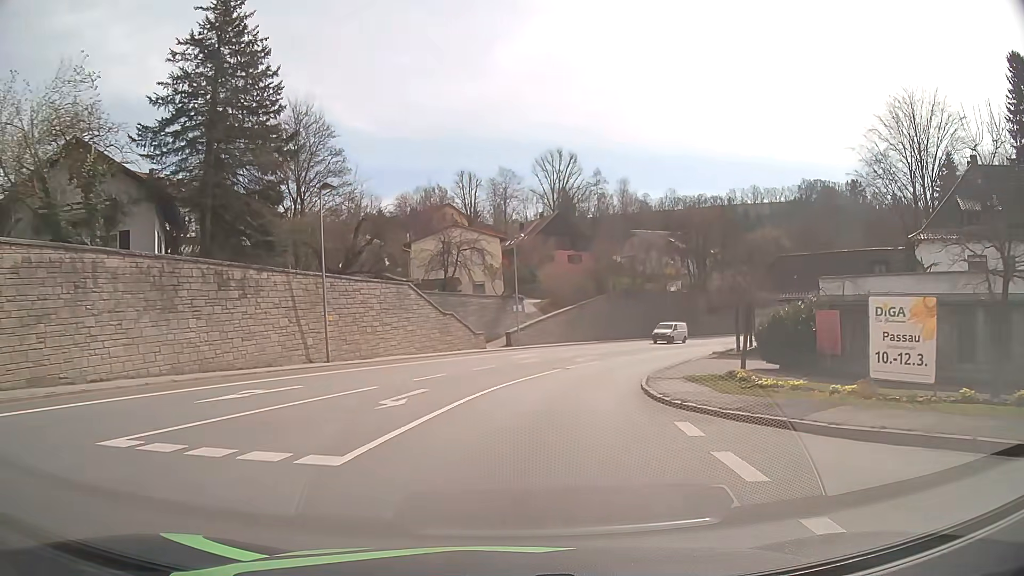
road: primary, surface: asphalt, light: Day
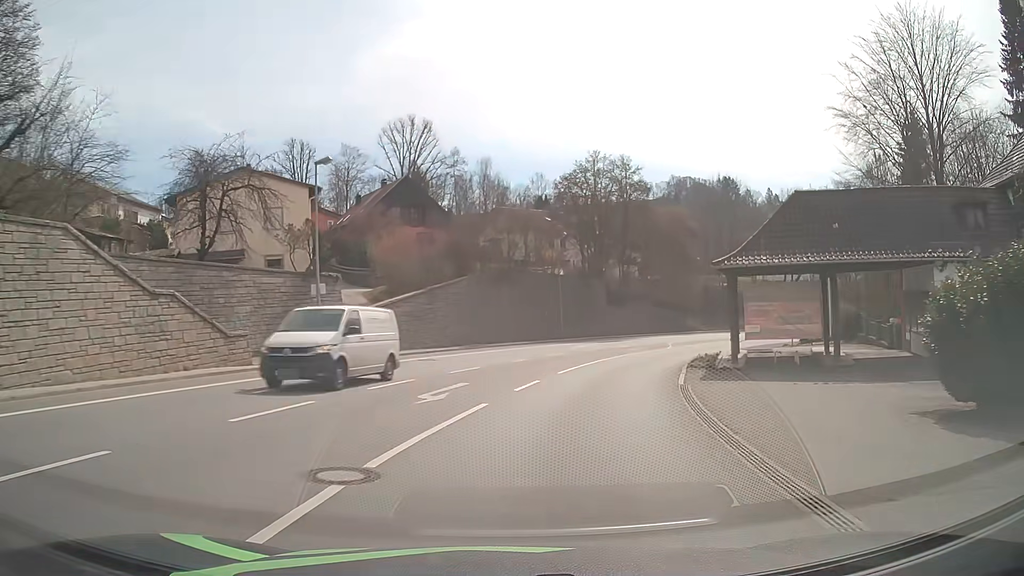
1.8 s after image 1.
(+2.1, +22.4) m; +12°
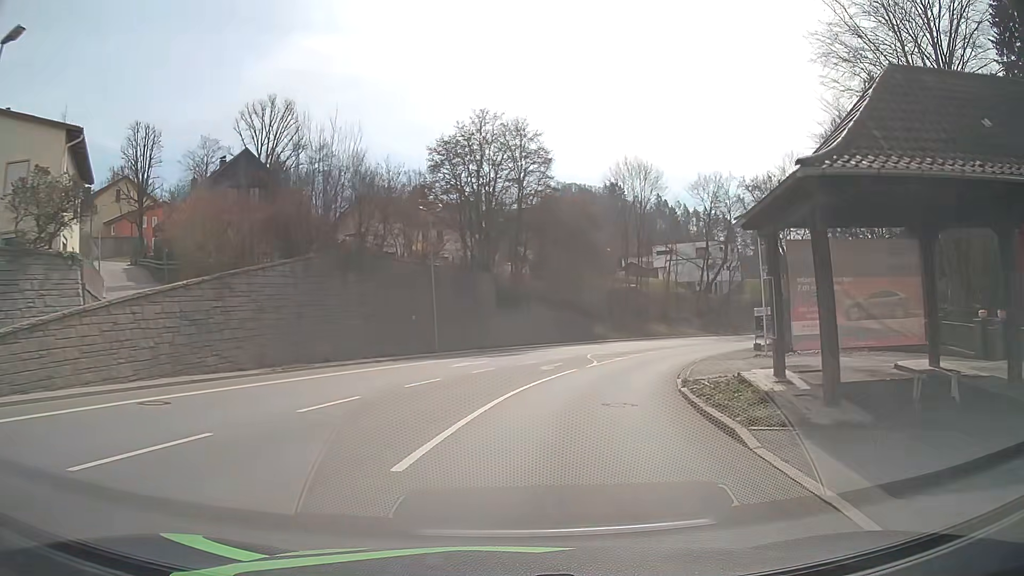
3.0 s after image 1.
(+1.3, +14.9) m; +10°
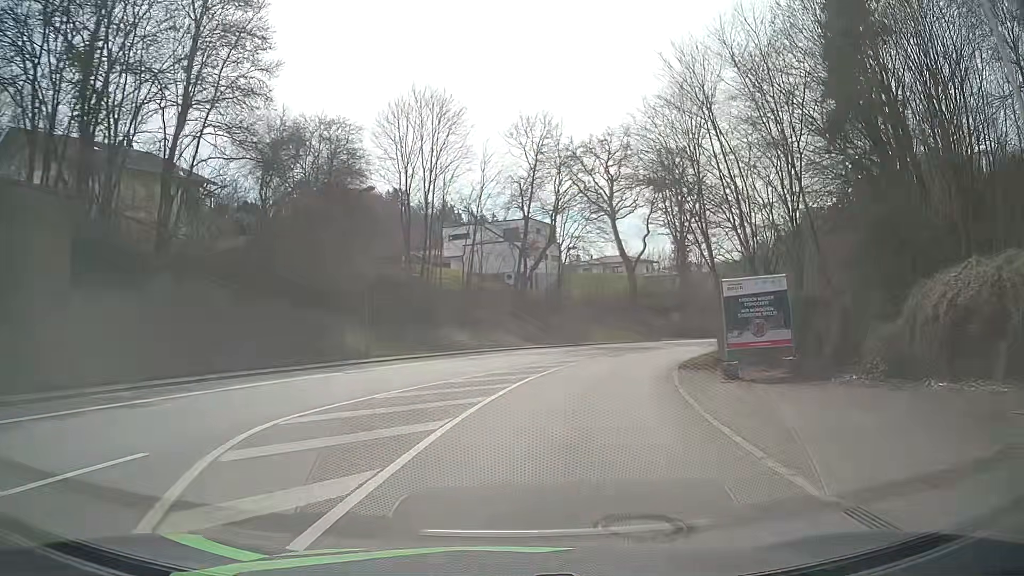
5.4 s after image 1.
(+5.0, +29.6) m; +19°
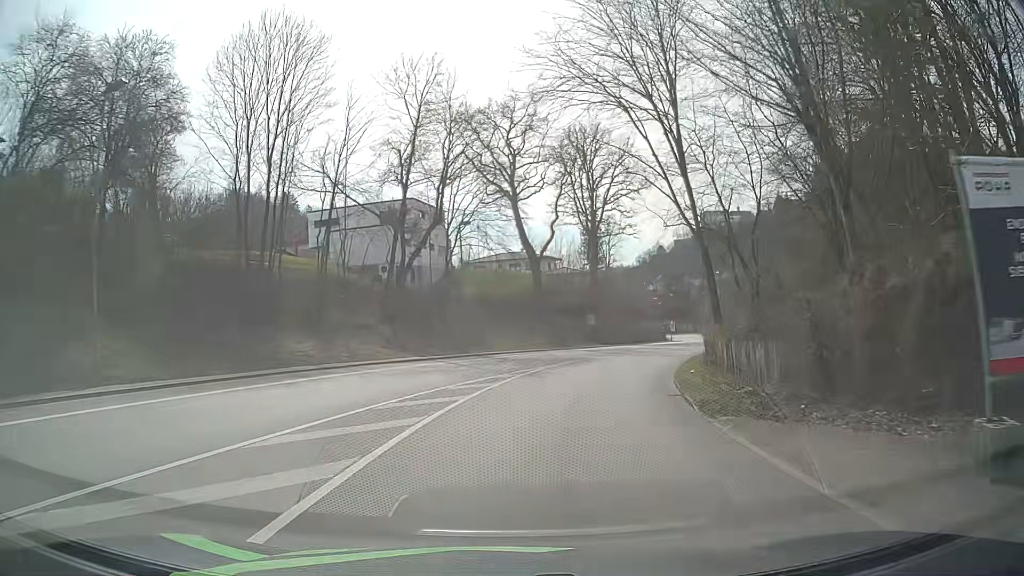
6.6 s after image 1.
(+1.2, +15.5) m; +9°
(0, +10) (+2, +20) (+4, +30) (+7, +39) (+11, +48) (+15, +57) (+19, +67) (+24, +76) (+27, +85) (+31, +94) m
